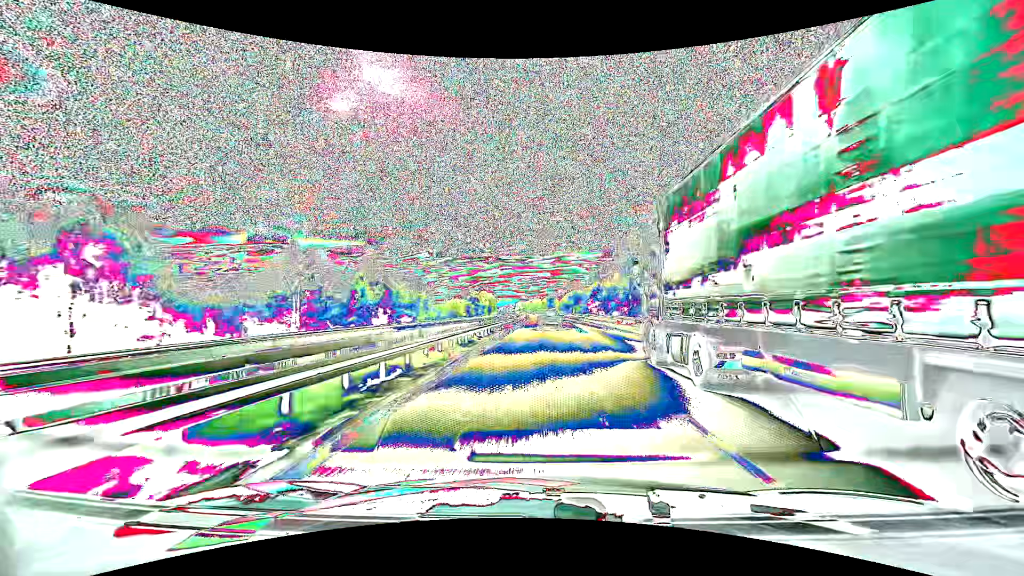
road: motorway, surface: asphalt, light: Day
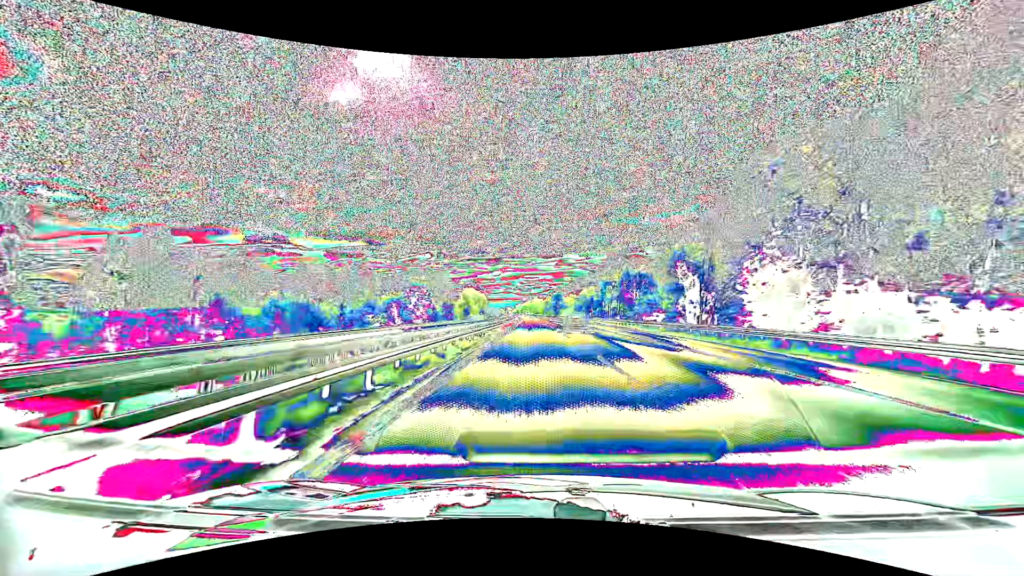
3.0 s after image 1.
(-0.4, +99.3) m; 0°
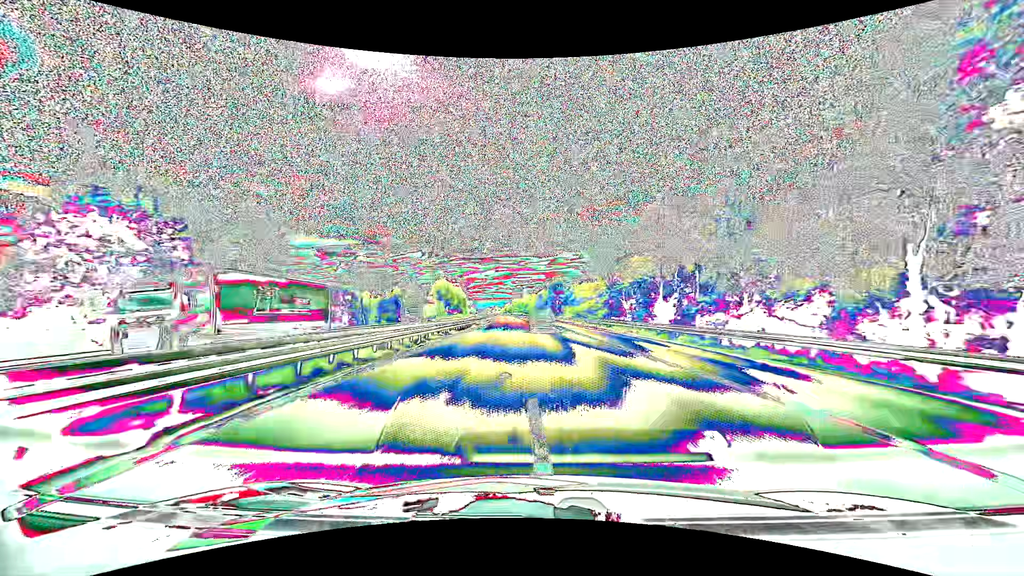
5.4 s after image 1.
(+0.4, +80.7) m; +1°
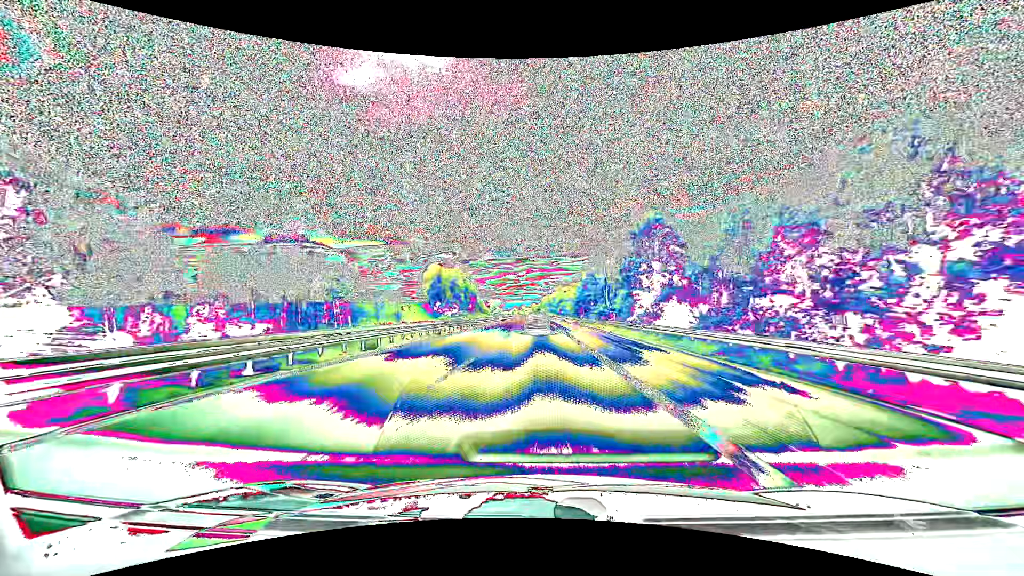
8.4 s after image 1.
(-3.0, +101.5) m; -4°
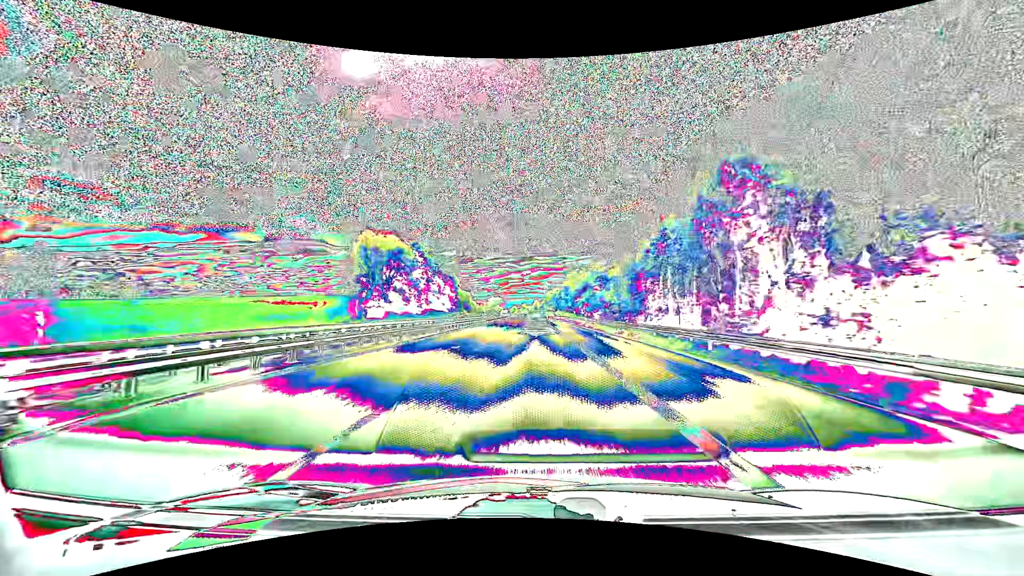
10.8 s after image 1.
(-0.3, +81.2) m; 0°
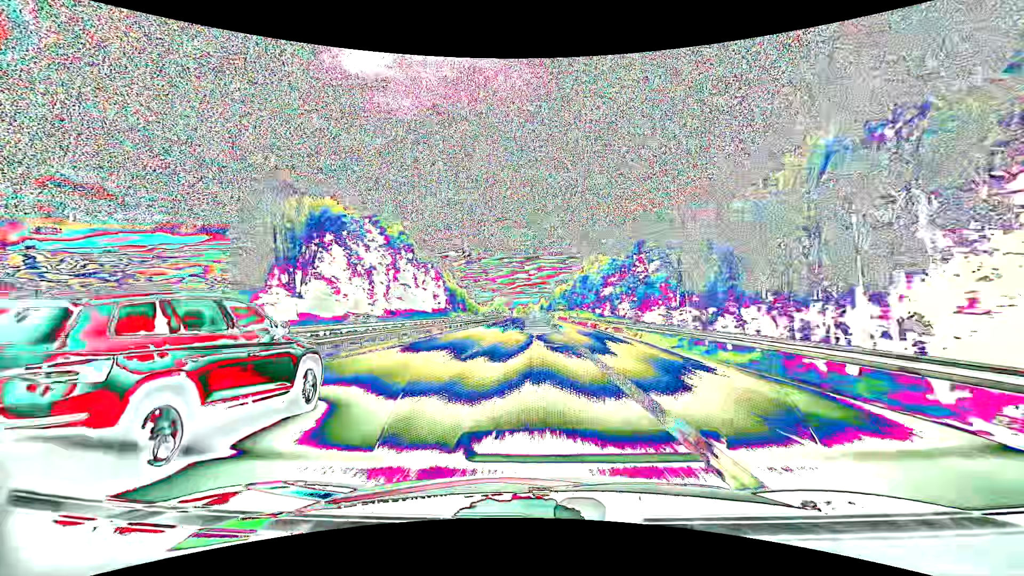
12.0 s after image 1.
(-0.1, +39.8) m; -1°
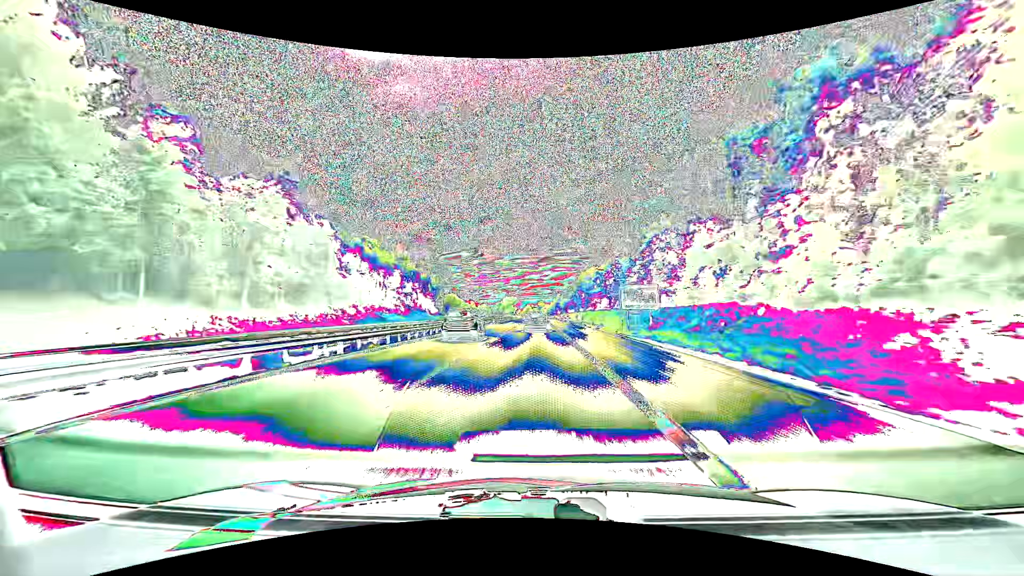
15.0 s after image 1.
(-1.0, +96.6) m; -1°
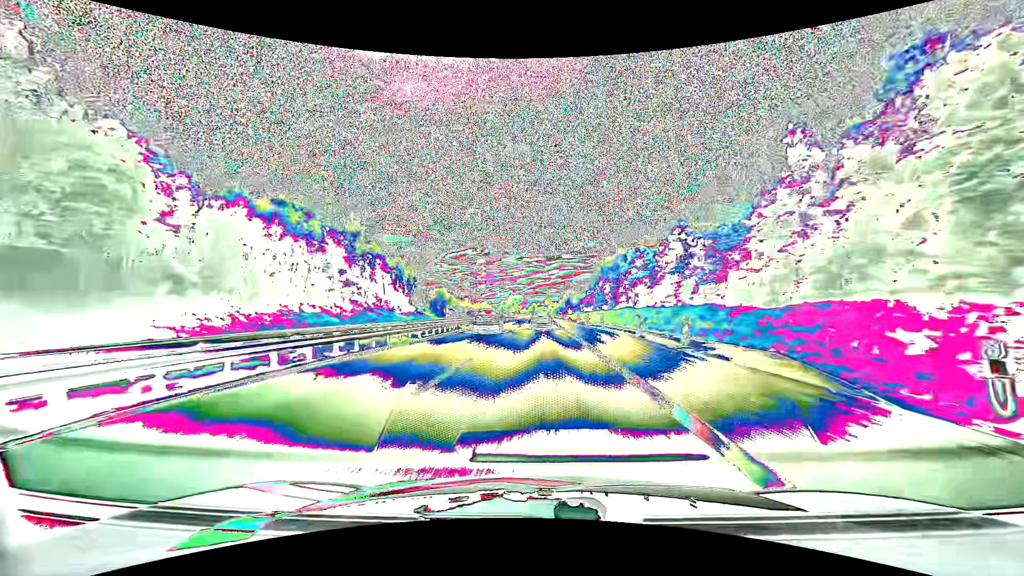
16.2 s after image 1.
(-0.3, +37.5) m; -1°
(0, +10) (0, +20) (0, +30) (0, +40) (0, +50) (0, +60) (0, +70) (0, +80) (-1, +90) (-1, +100) m
